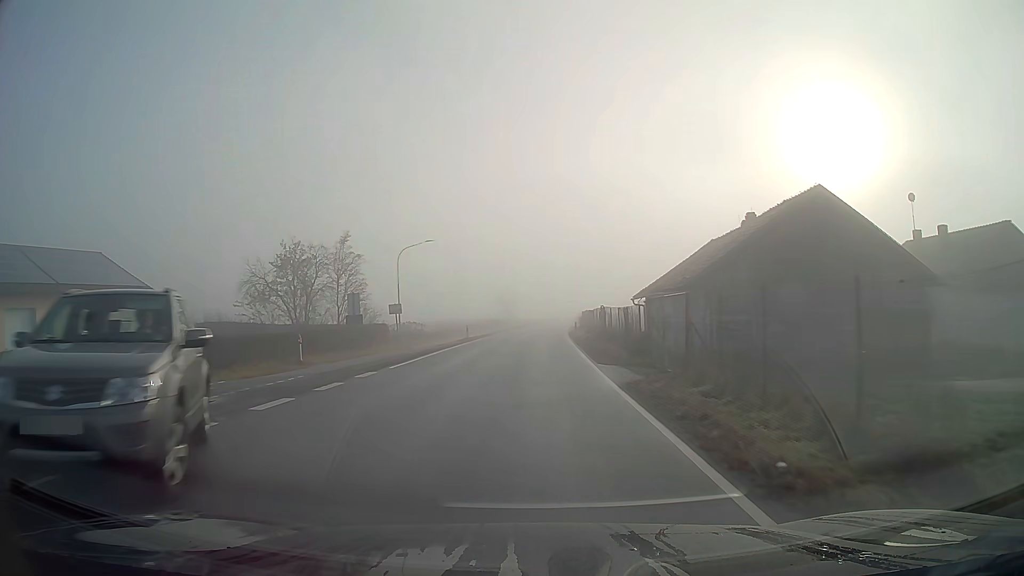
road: secondary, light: Day
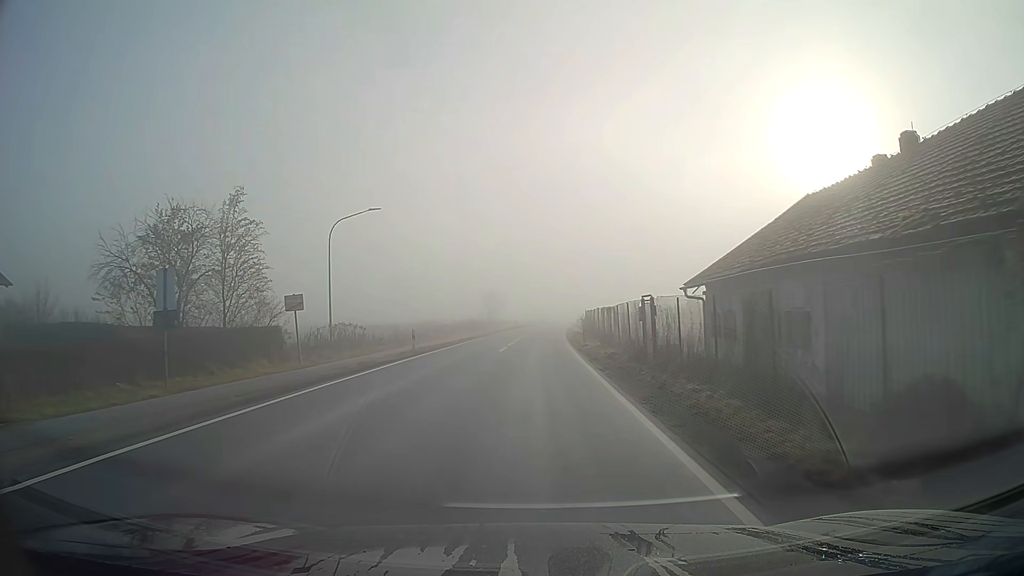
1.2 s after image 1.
(+0.2, +16.5) m; +1°
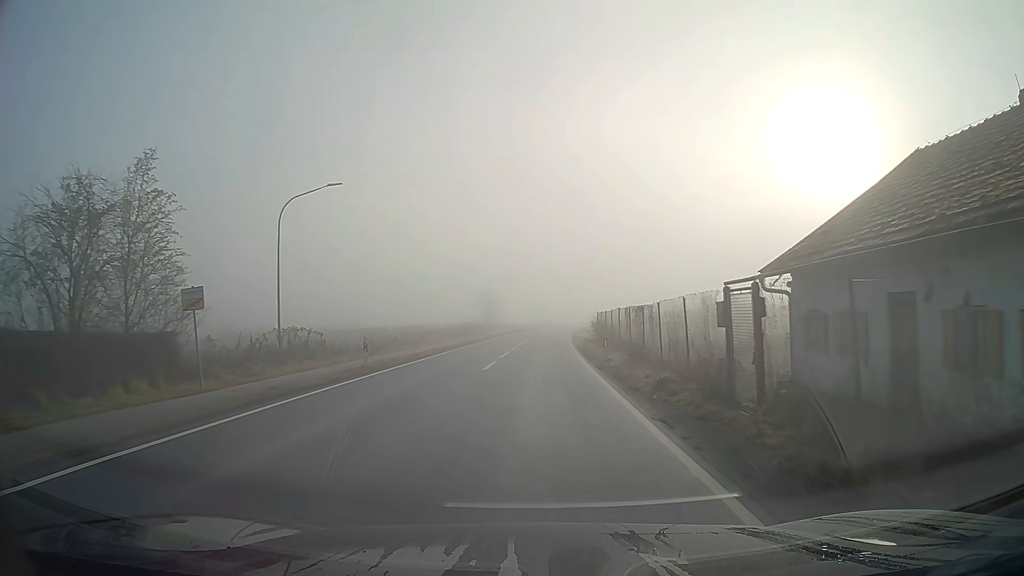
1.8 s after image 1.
(0.0, +8.3) m; 0°
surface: asphalt
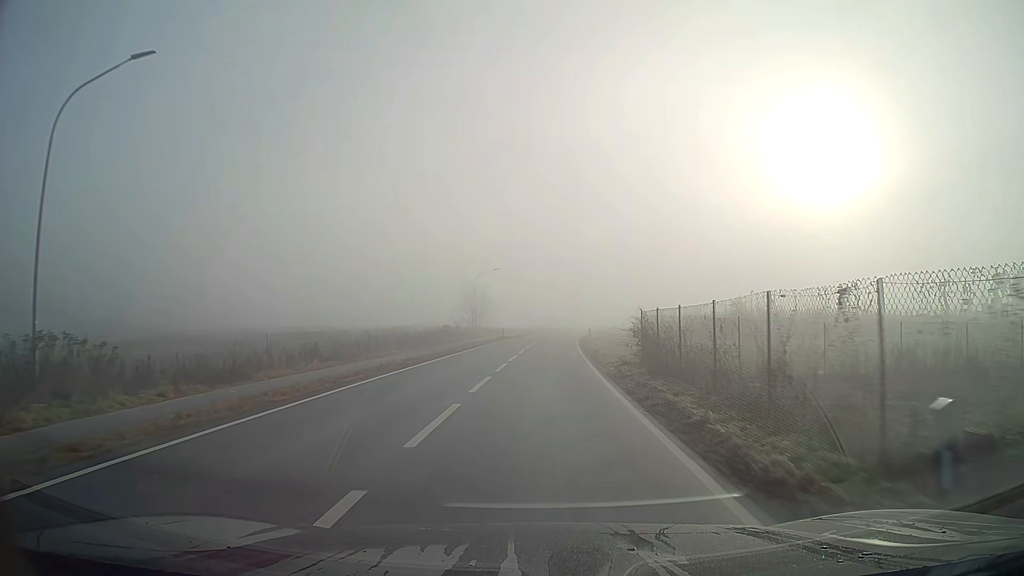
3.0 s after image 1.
(+0.1, +17.3) m; +1°
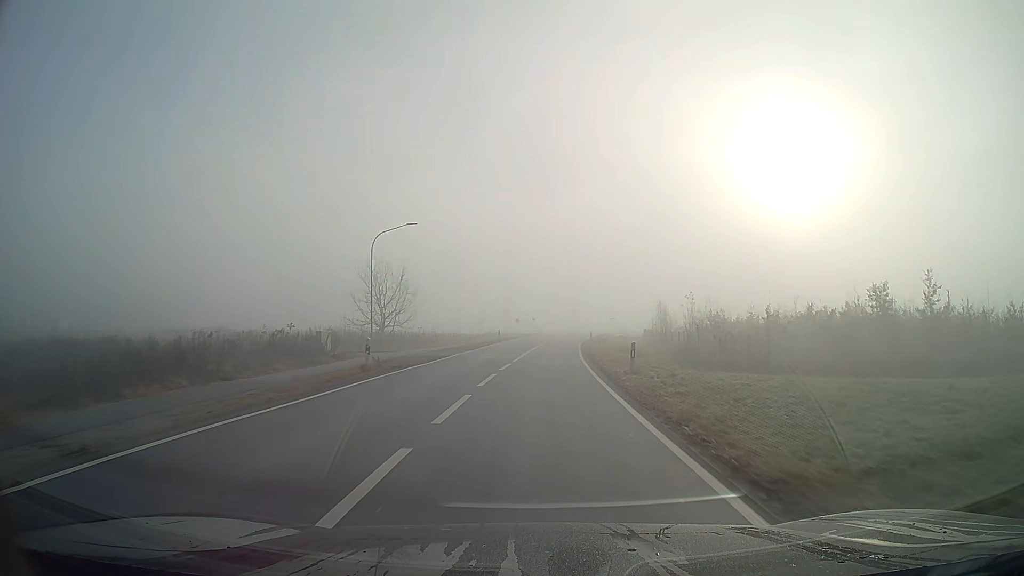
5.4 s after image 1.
(+1.1, +41.2) m; +3°
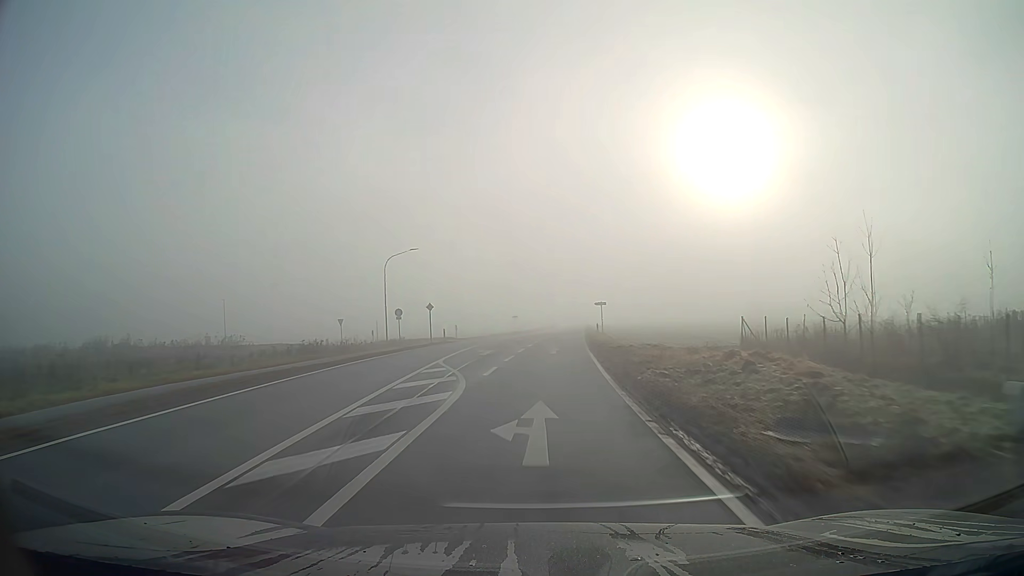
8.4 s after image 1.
(+2.8, +62.1) m; +5°
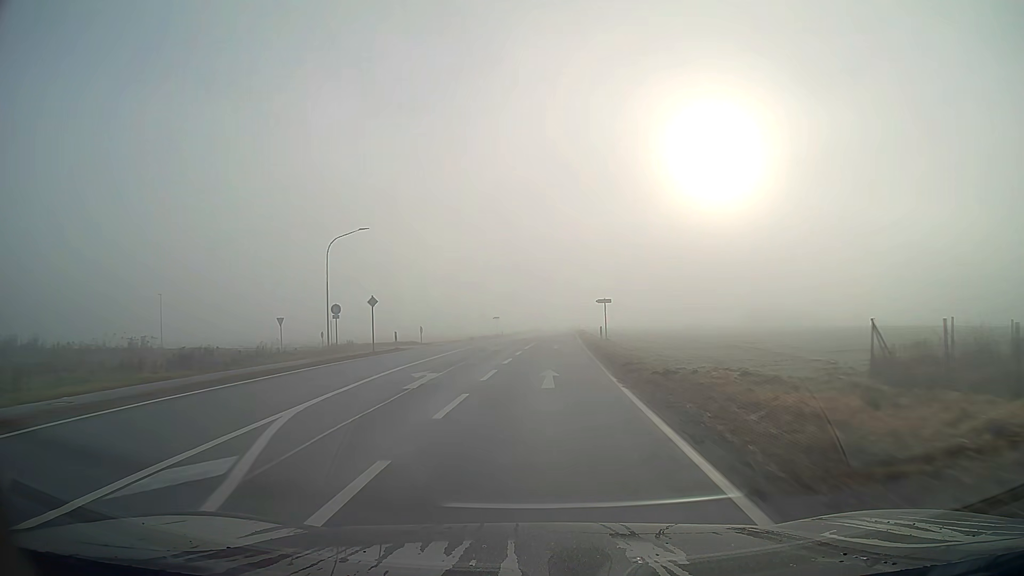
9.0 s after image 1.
(+0.2, +13.4) m; +1°
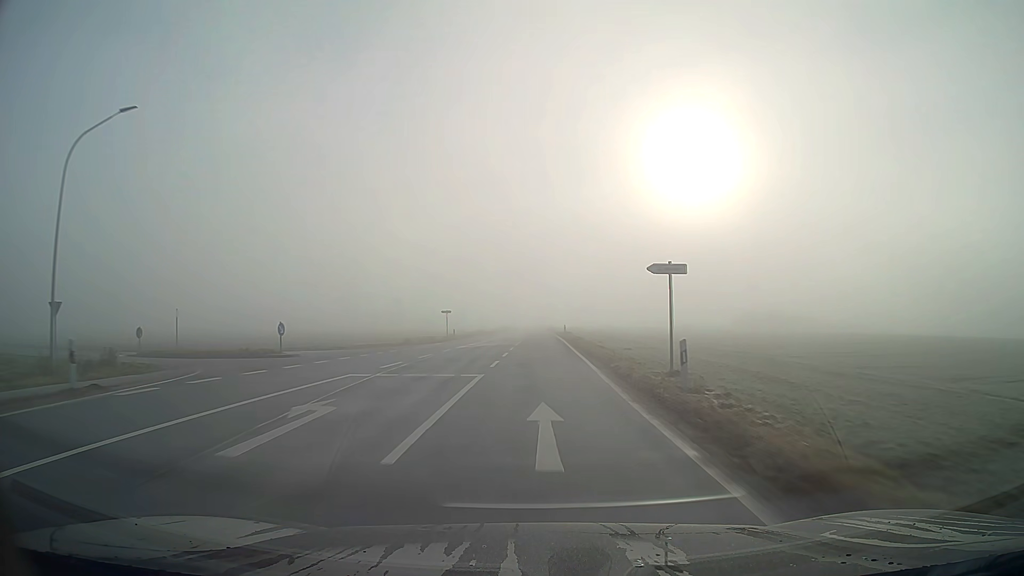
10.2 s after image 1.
(+0.5, +27.3) m; +2°
